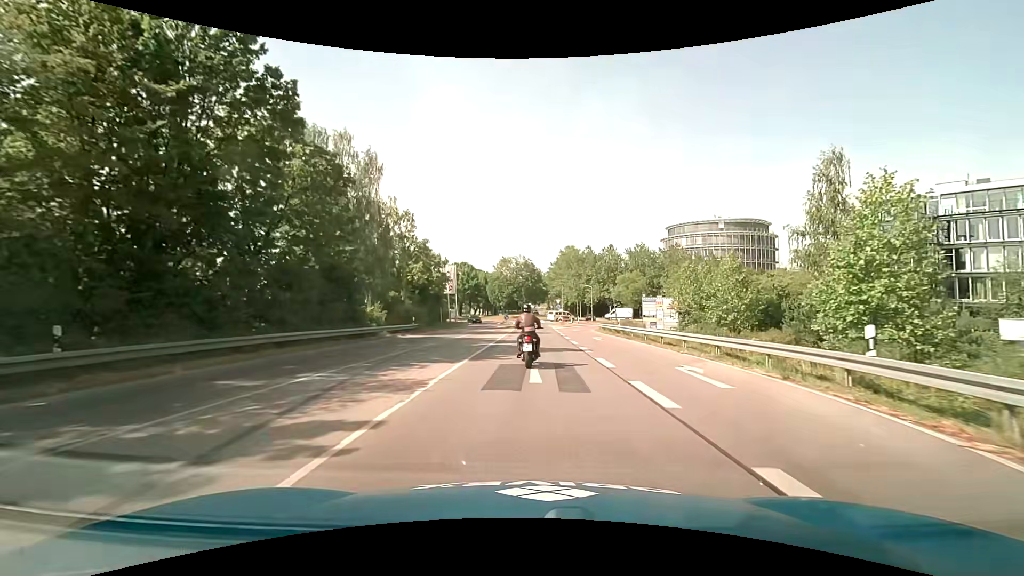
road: tertiary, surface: asphalt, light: Day
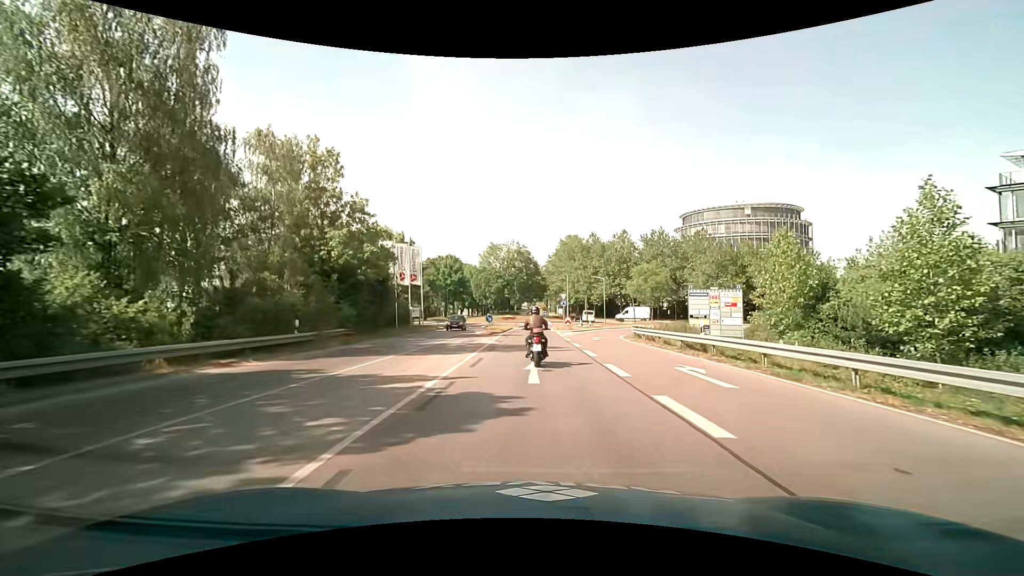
(0.0, +19.7) m; 0°
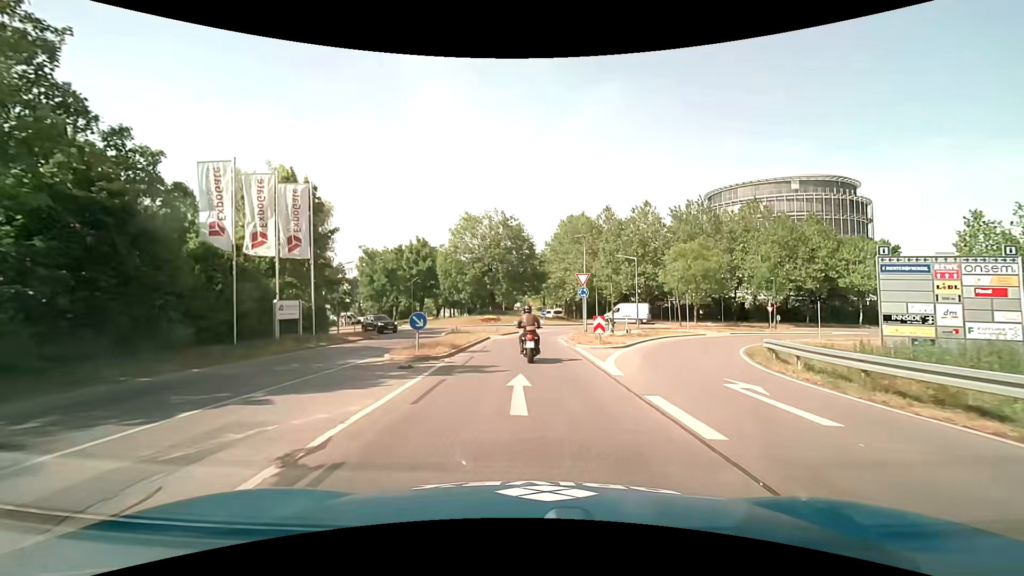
(+0.2, +24.0) m; +1°
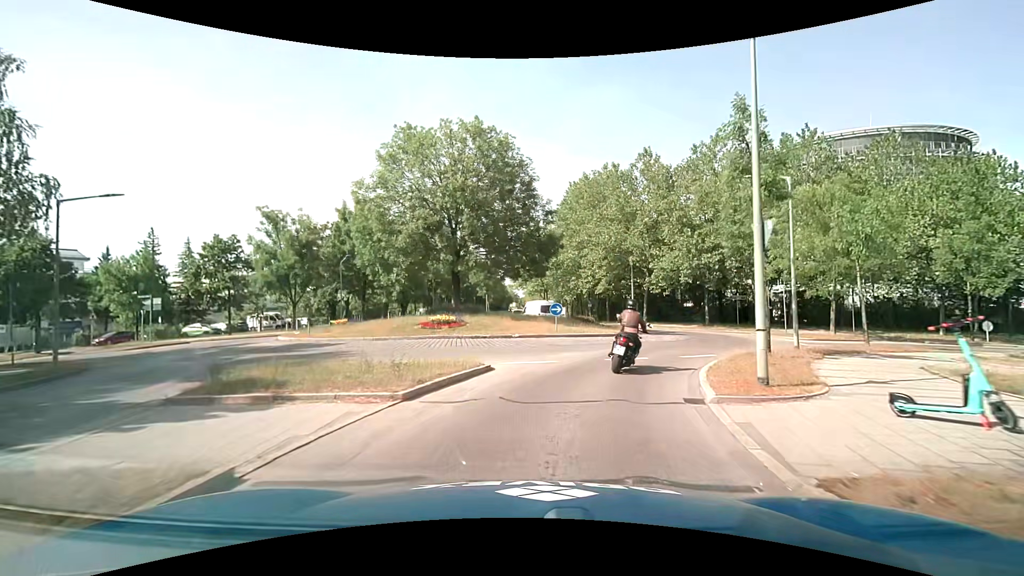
(-0.2, +26.1) m; 0°
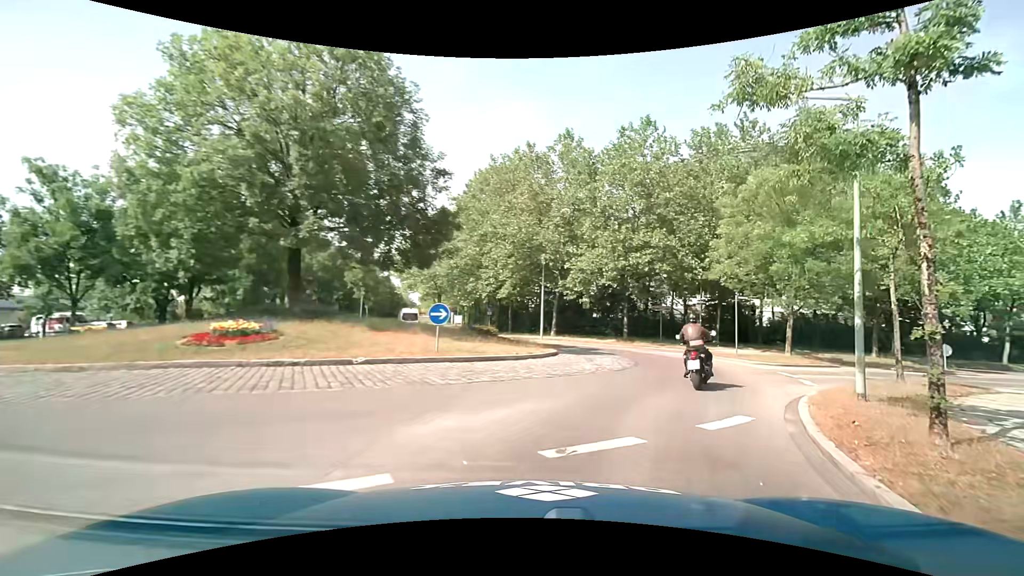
(+0.5, +9.4) m; +10°
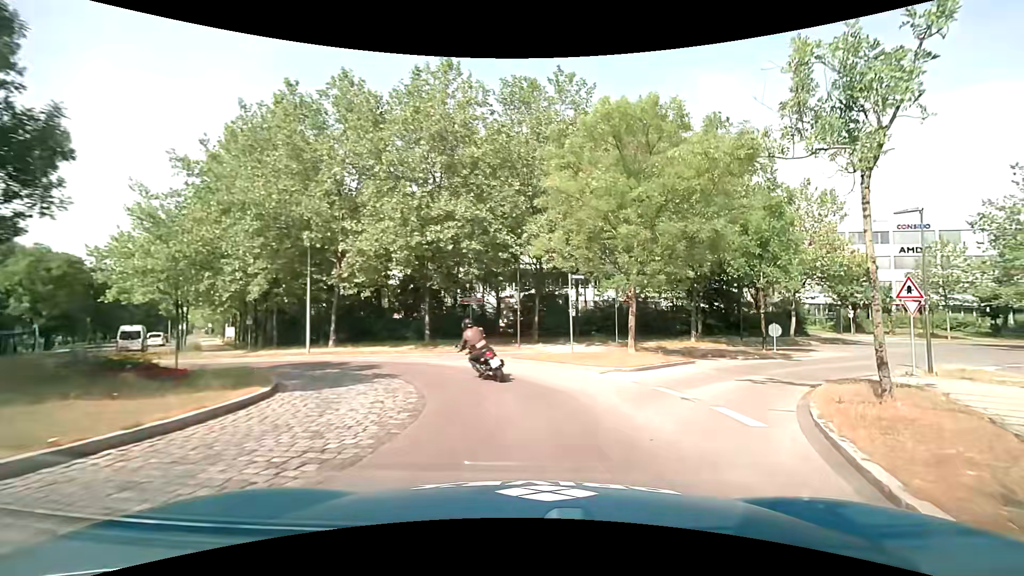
(+1.8, +9.1) m; +22°
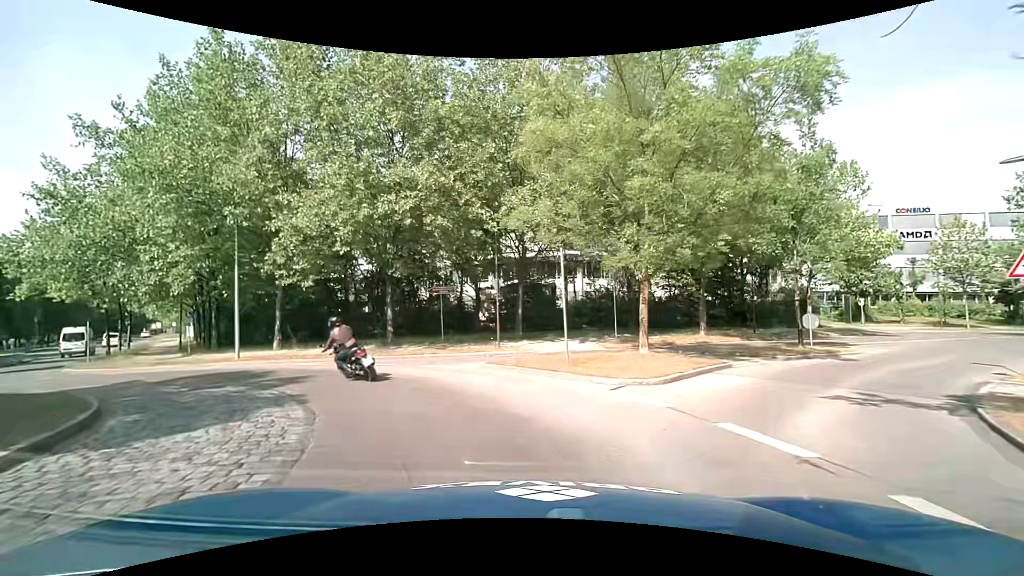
(+0.2, +4.7) m; +3°
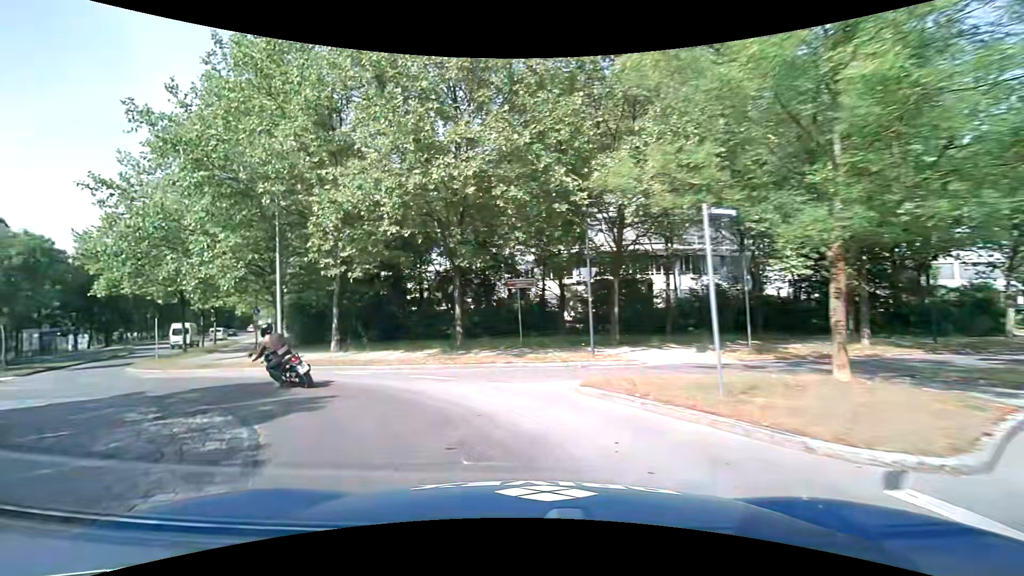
(-0.3, +4.7) m; -8°
(-3, +9) (-11, +15) (-21, +15) (-28, +9) (-34, 0) (-42, -6) (-51, -10) (-60, -14) (-70, -17) (-79, -20) m
